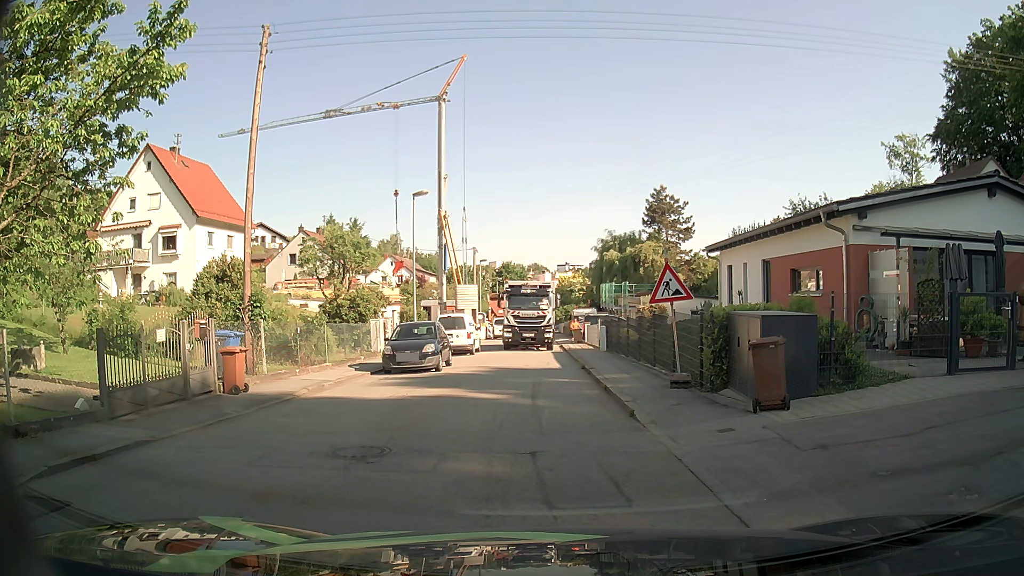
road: residential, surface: asphalt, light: Day
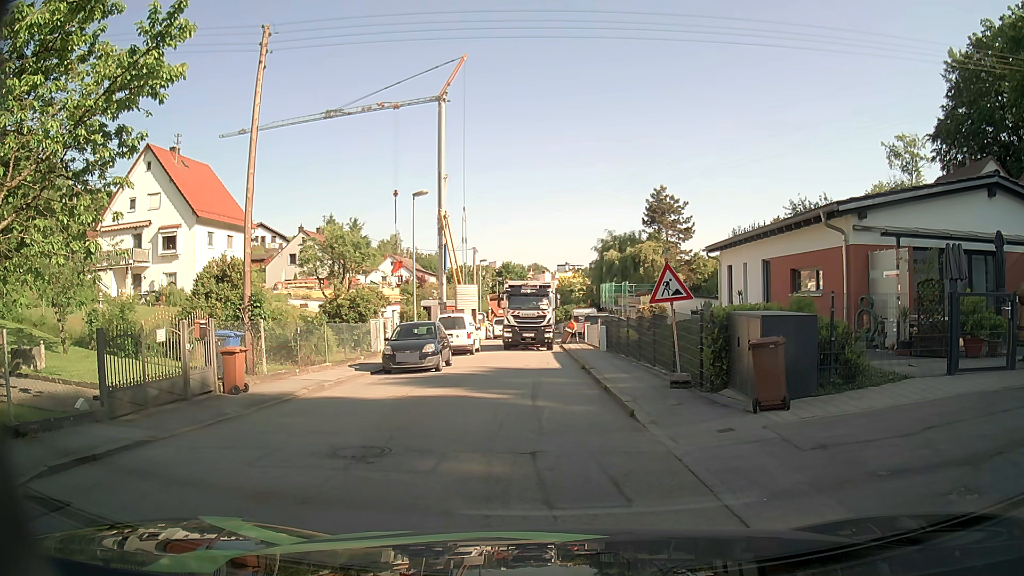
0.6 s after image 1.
(0.0, 0.0) m; 0°
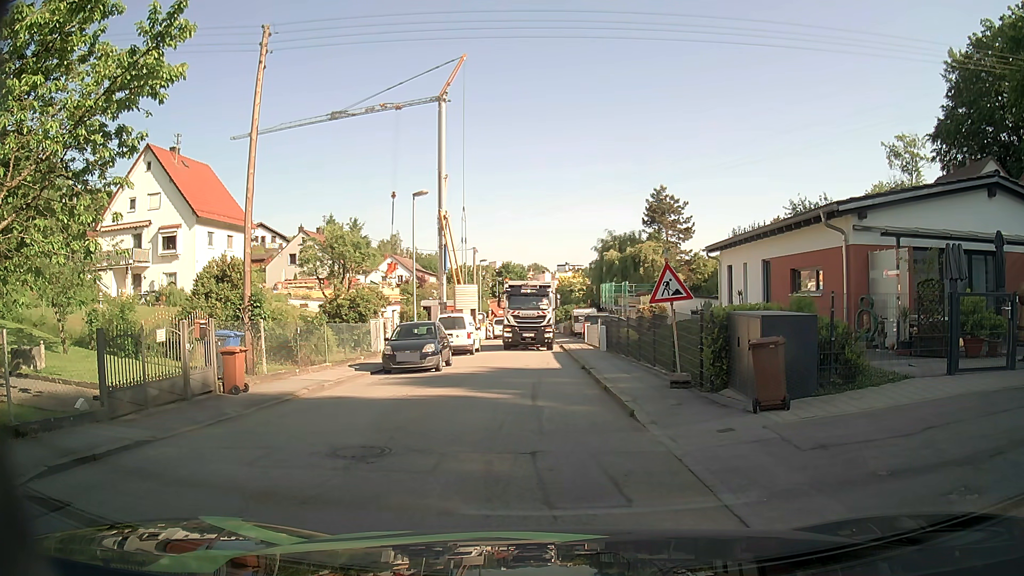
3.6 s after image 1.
(0.0, 0.0) m; 0°
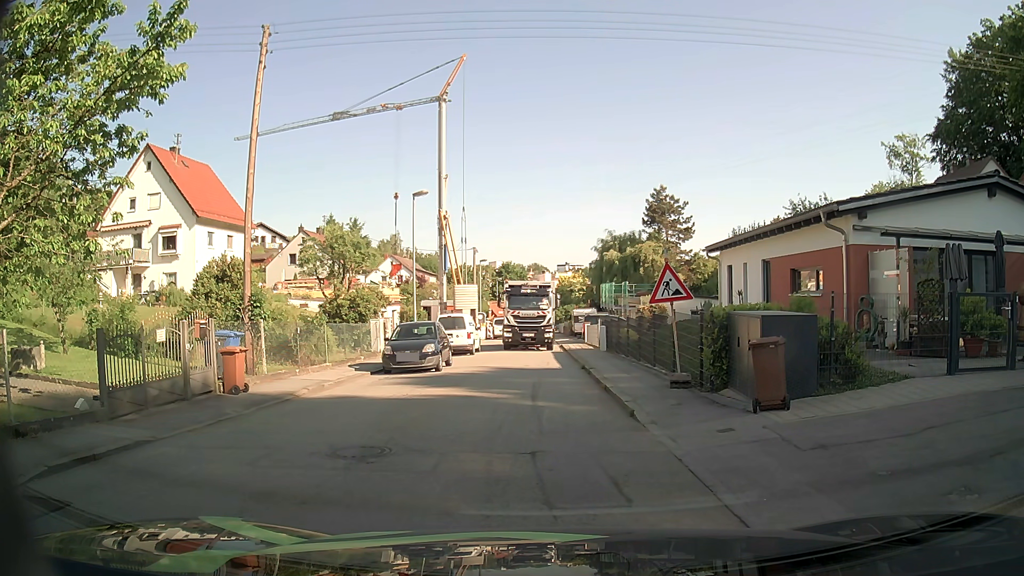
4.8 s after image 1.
(0.0, 0.0) m; 0°
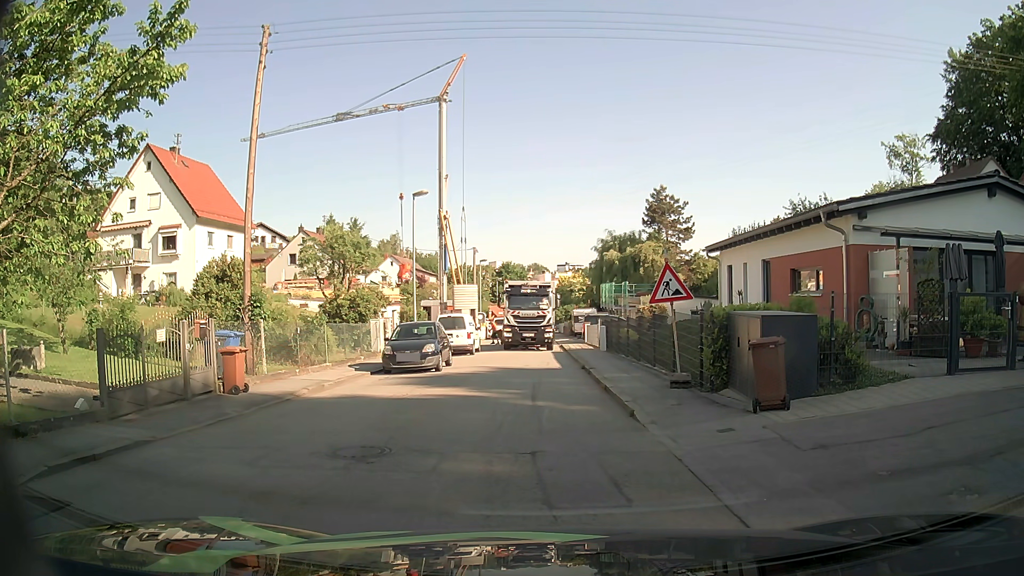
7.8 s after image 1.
(0.0, 0.0) m; 0°
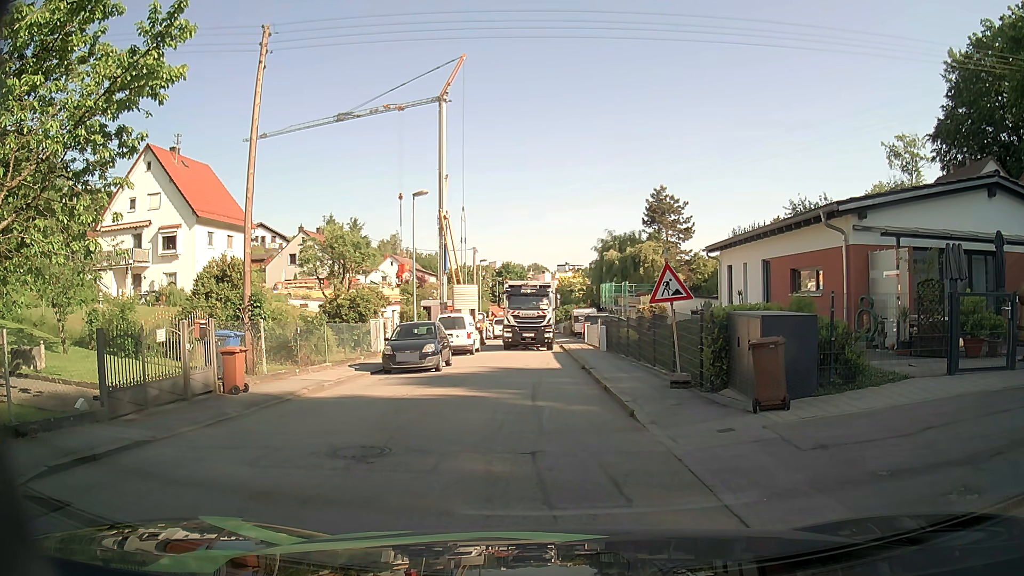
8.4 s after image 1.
(0.0, 0.0) m; 0°
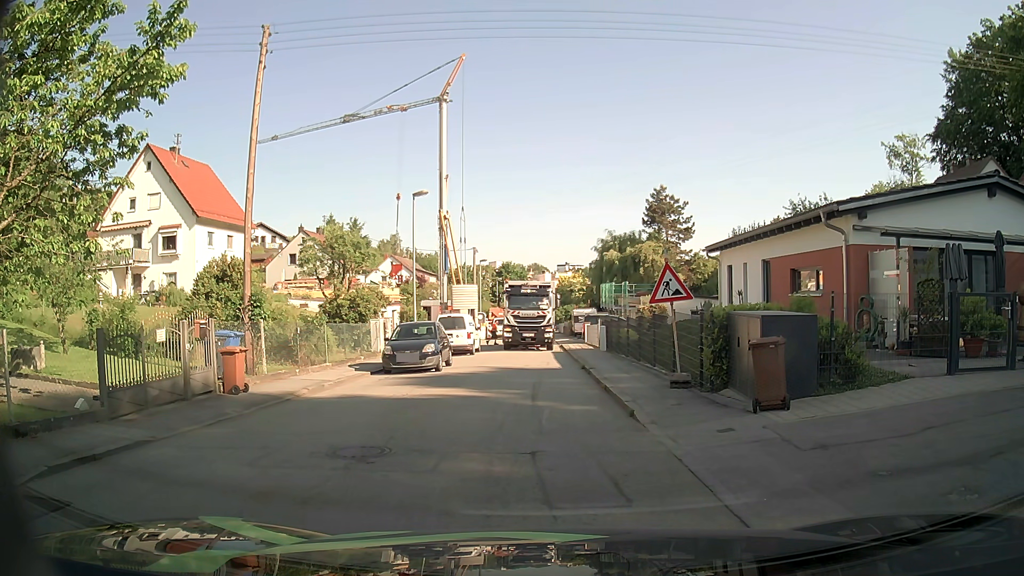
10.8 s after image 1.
(0.0, 0.0) m; 0°
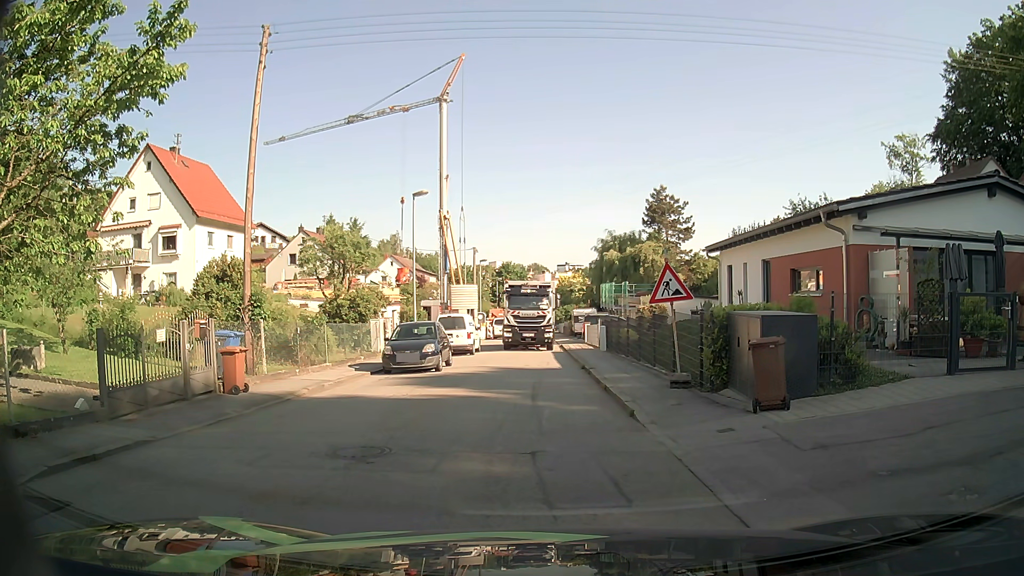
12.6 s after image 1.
(0.0, 0.0) m; 0°
